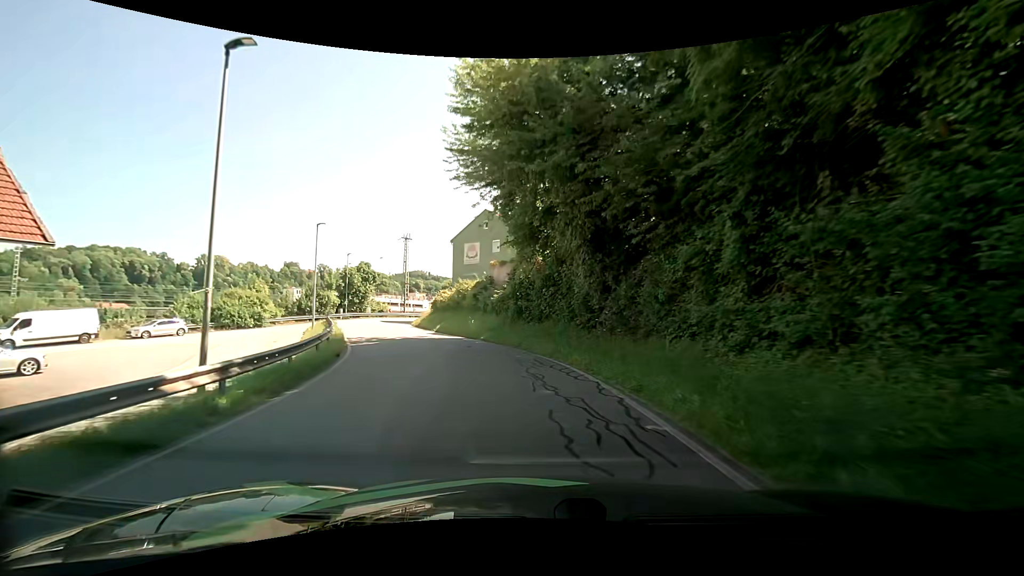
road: residential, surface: asphalt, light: Day
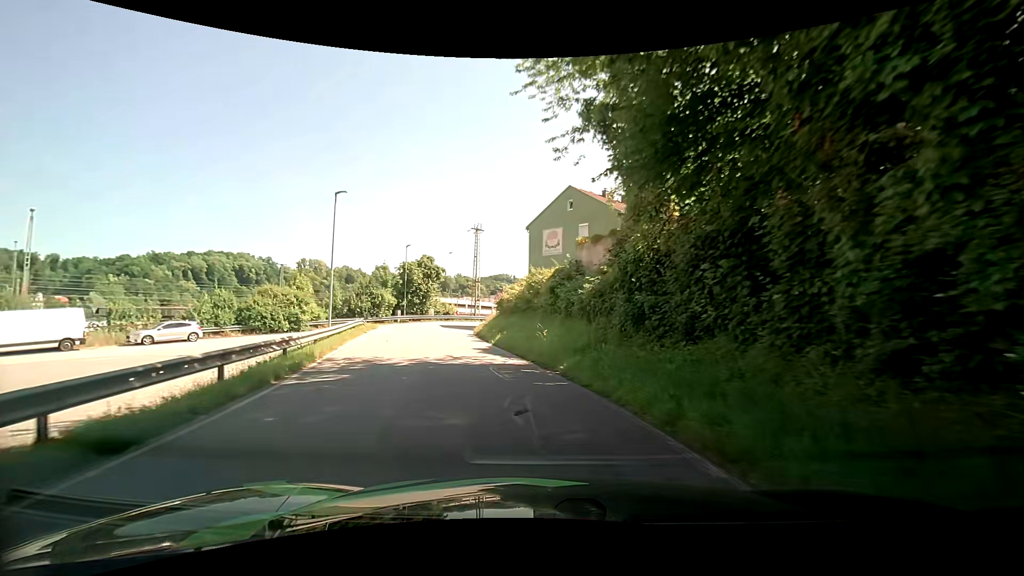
(-0.9, +12.0) m; -9°
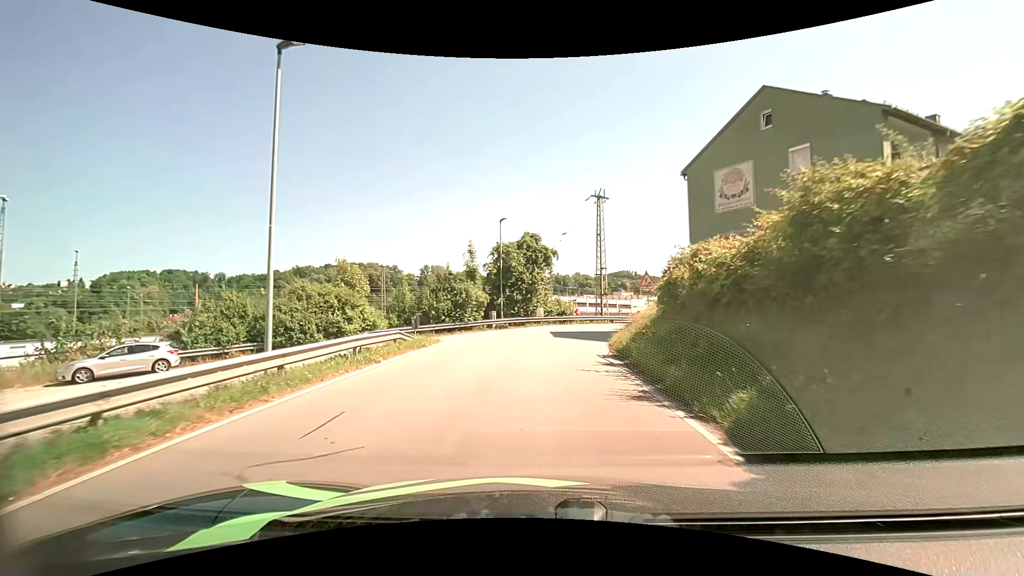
(-2.3, +16.7) m; -14°
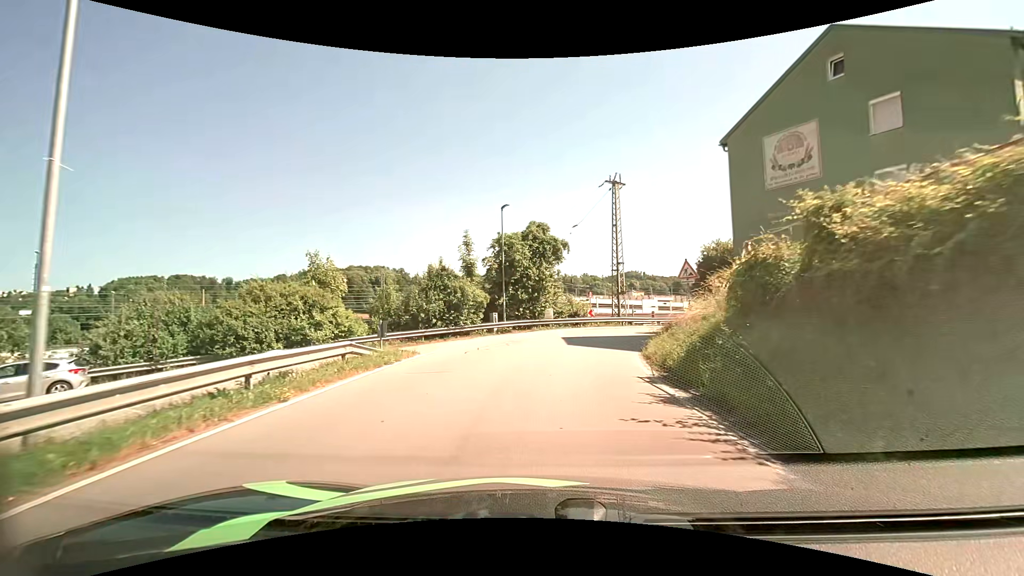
(-0.1, +5.3) m; -1°
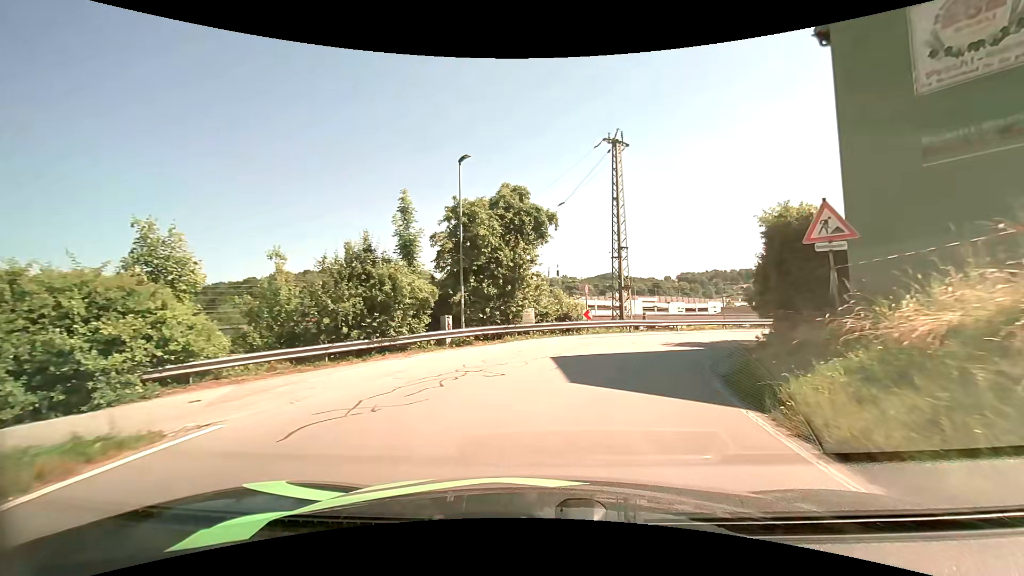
(+0.1, +10.5) m; +2°
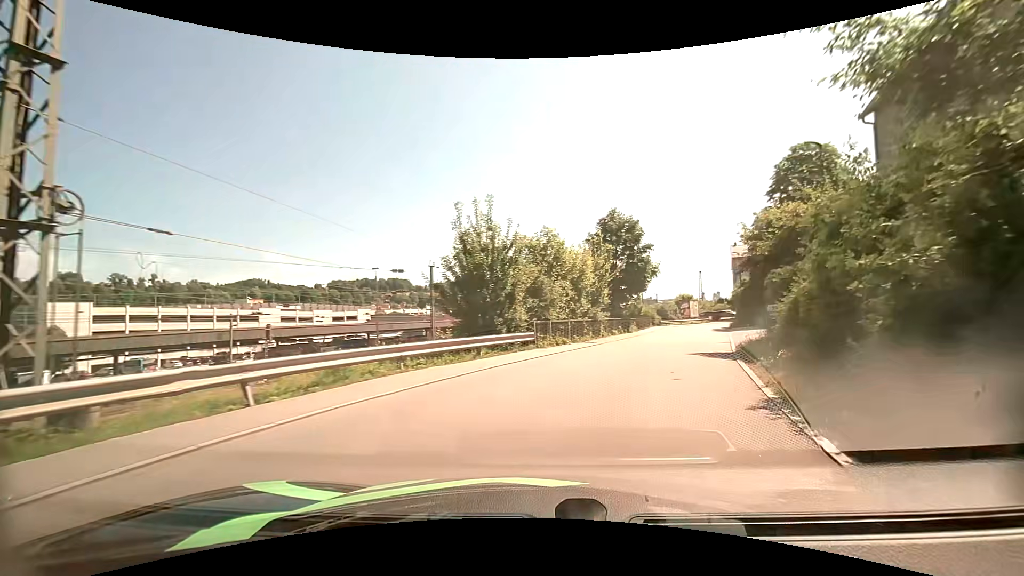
(+5.3, +21.7) m; +37°
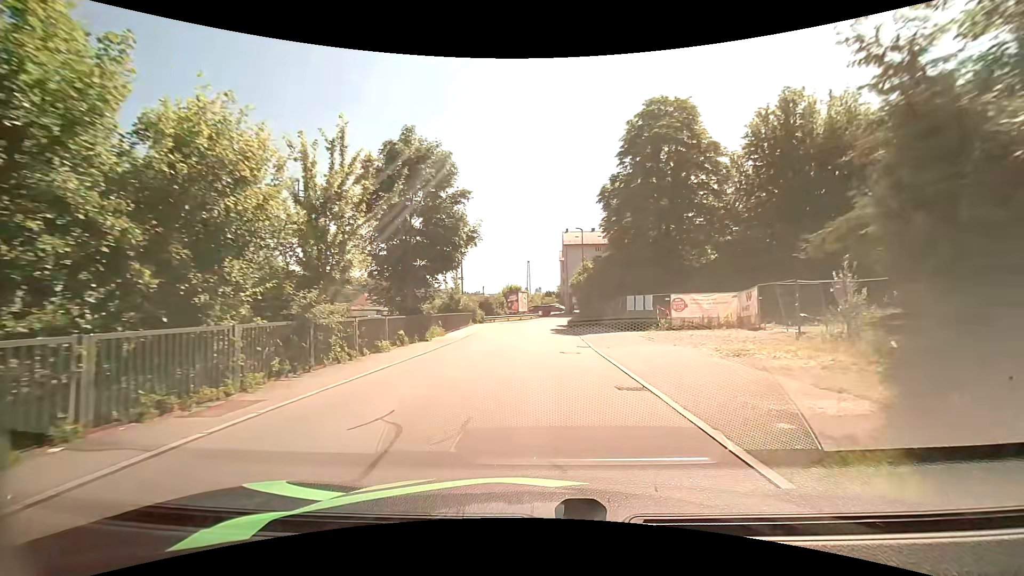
(+4.1, +17.2) m; +19°
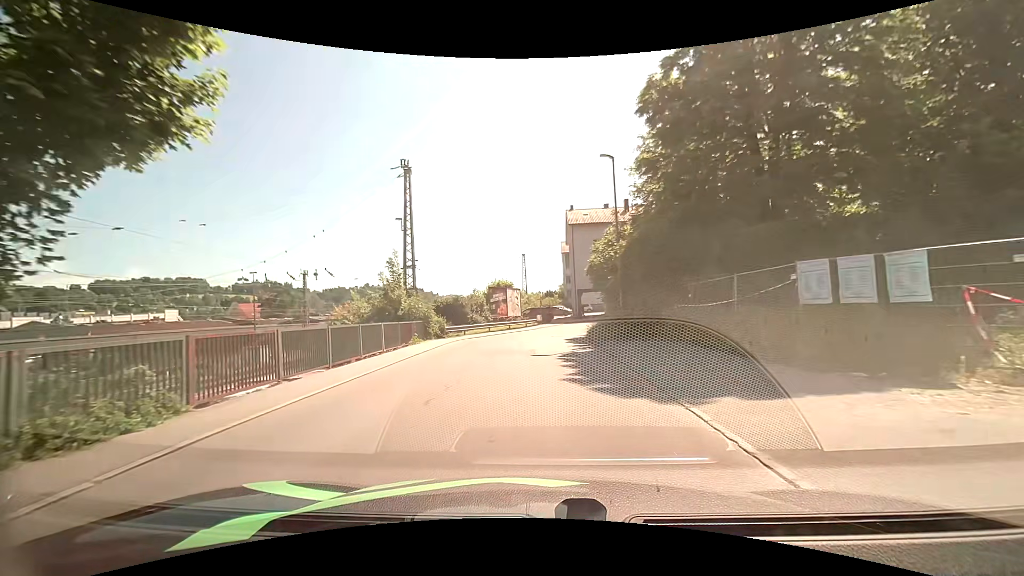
(+0.6, +20.1) m; +1°
(0, +10) (0, +20) (0, +30) (+3, +39) (+10, +46) (+20, +49) (+30, +48) (+40, +48) (+50, +48) (+60, +48) m
